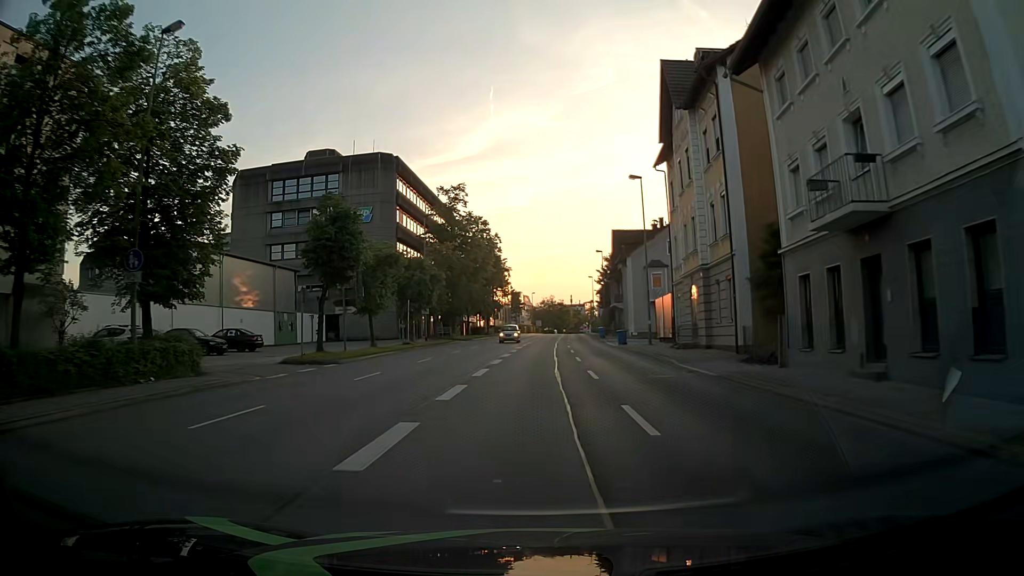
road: primary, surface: asphalt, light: Day
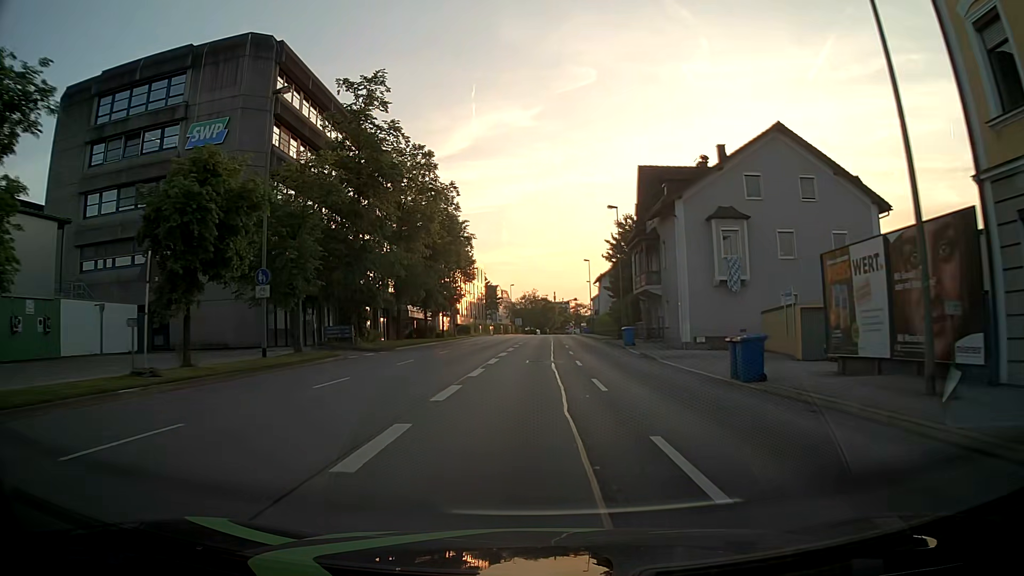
(+0.2, +30.1) m; +1°
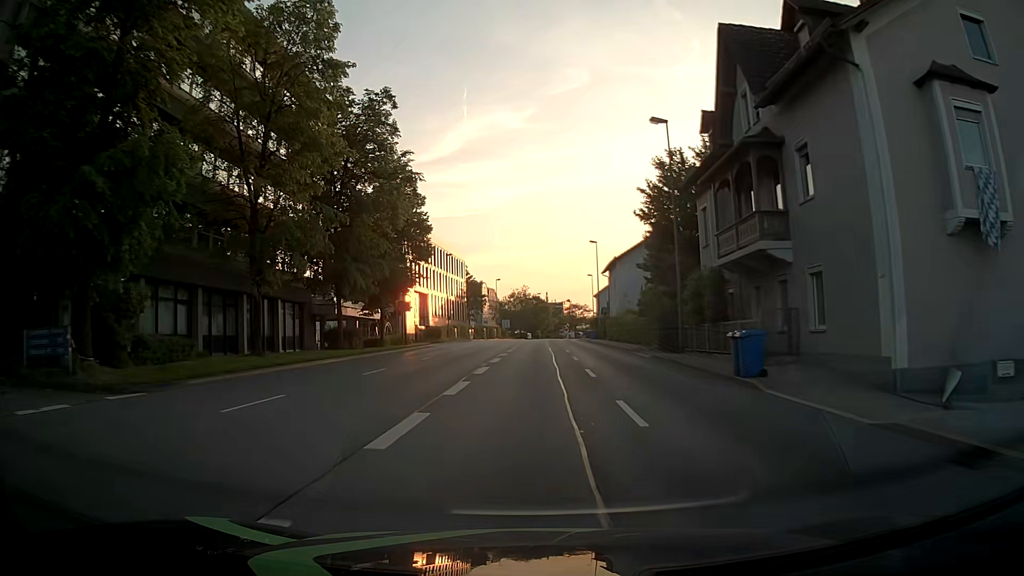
(+0.1, +22.8) m; +1°
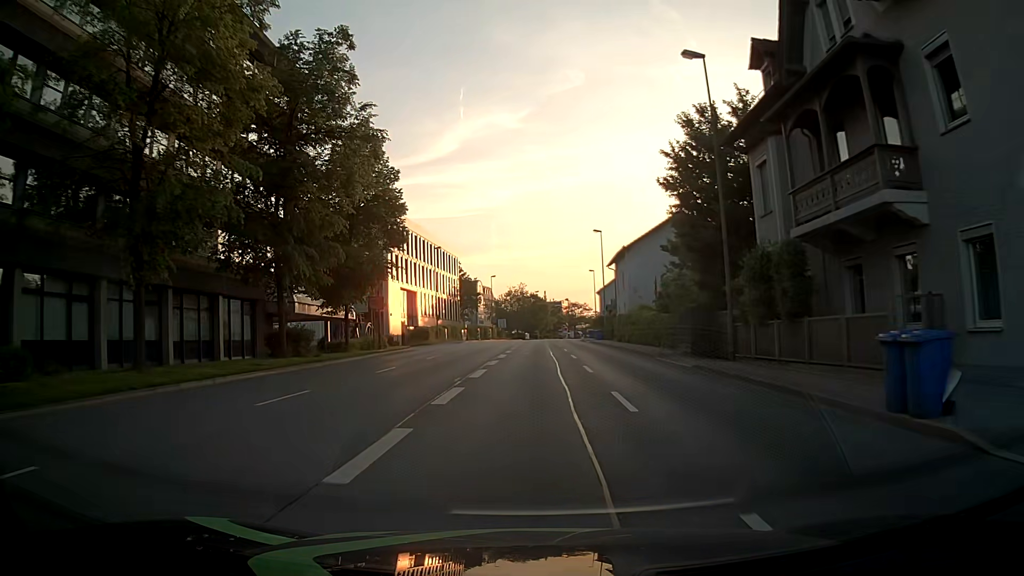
(0.0, +7.6) m; 0°
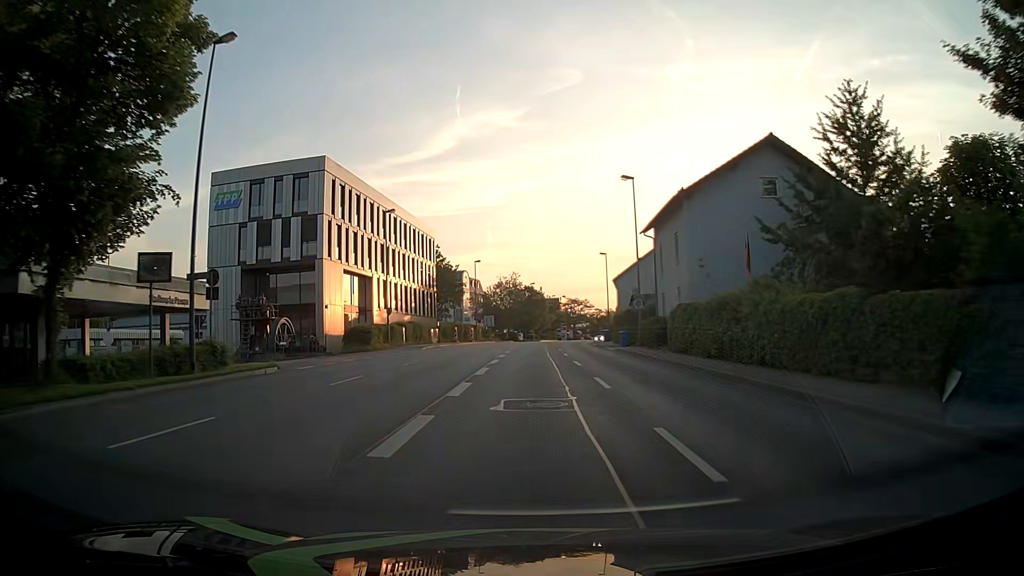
(+0.1, +22.8) m; 0°
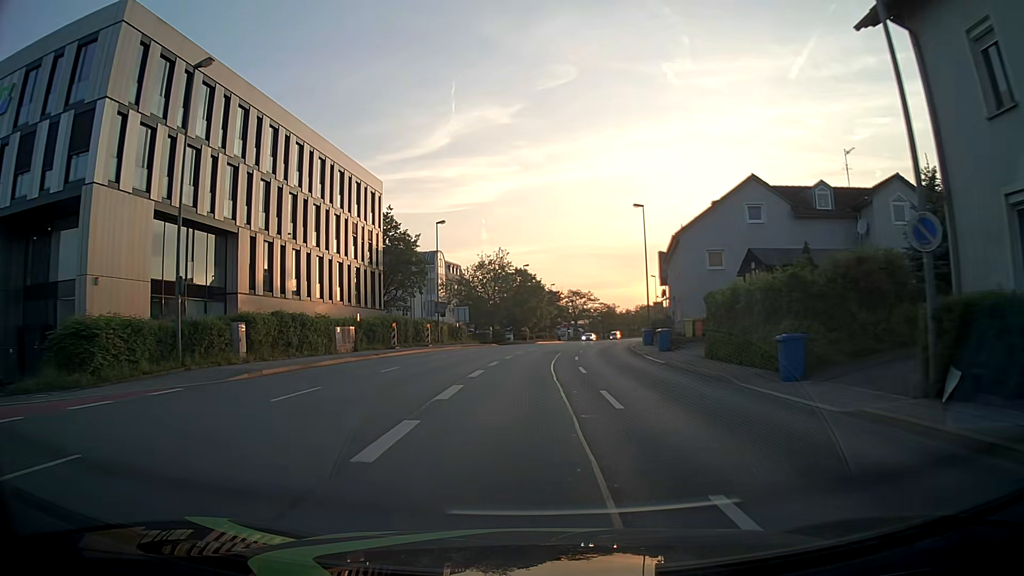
(+0.4, +30.5) m; +1°
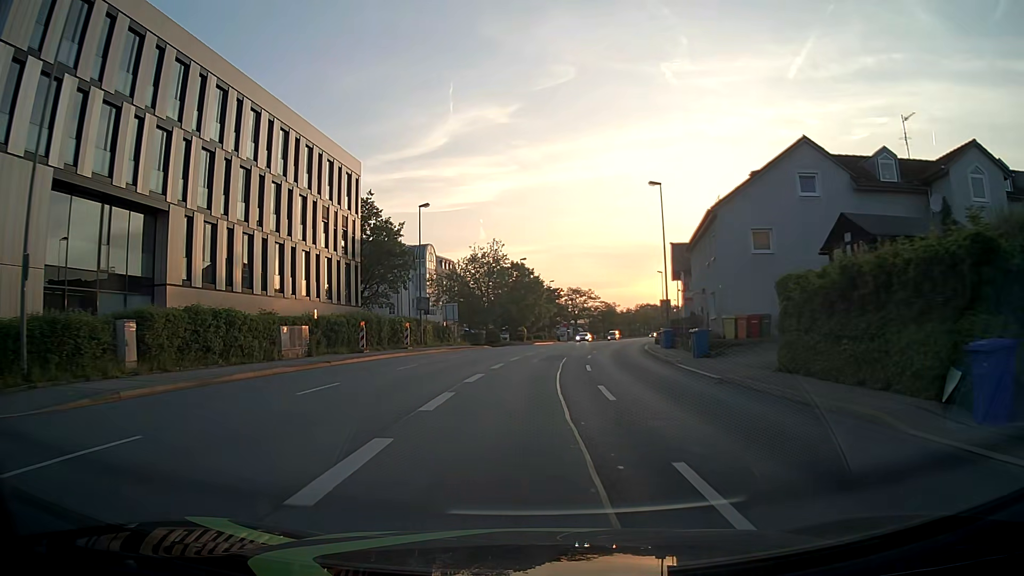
(0.0, +7.7) m; 0°
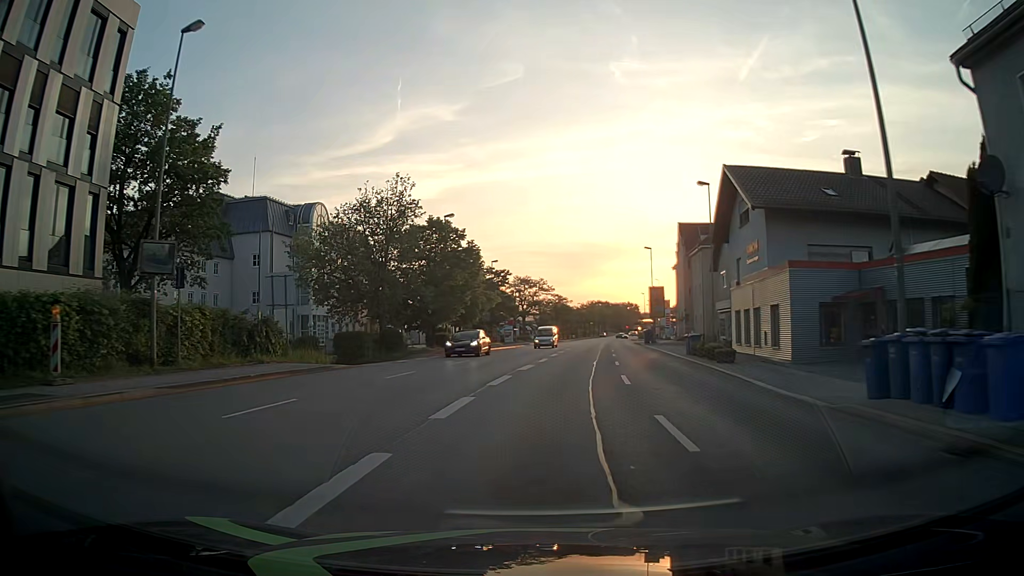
(+0.9, +30.7) m; +5°
(0, +10) (+1, +20) (+2, +30) (+3, +40) (+4, +50) (+5, +60) (+6, +70) (+7, +80) (+8, +90) (+9, +100) m
